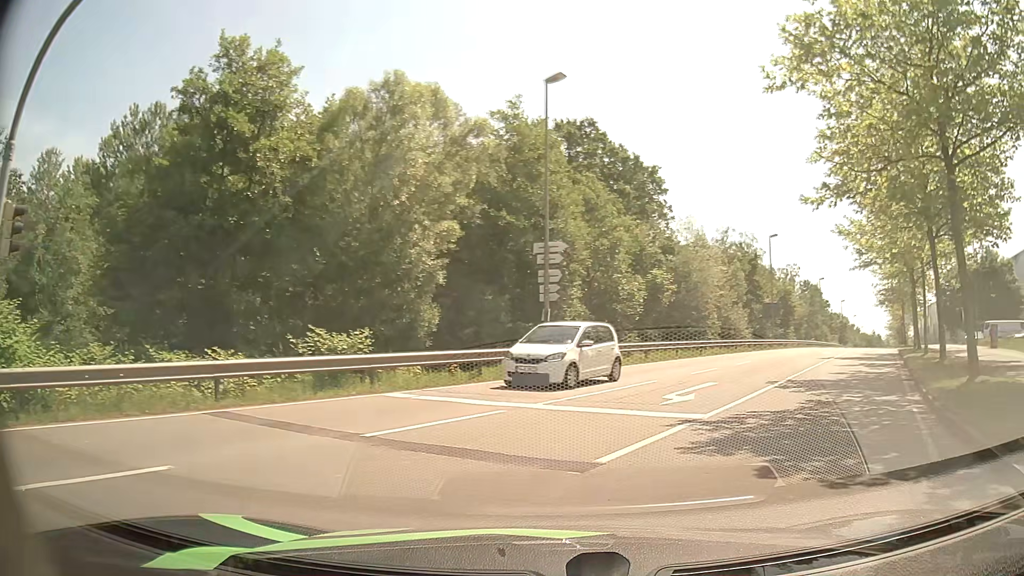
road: secondary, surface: asphalt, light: Day
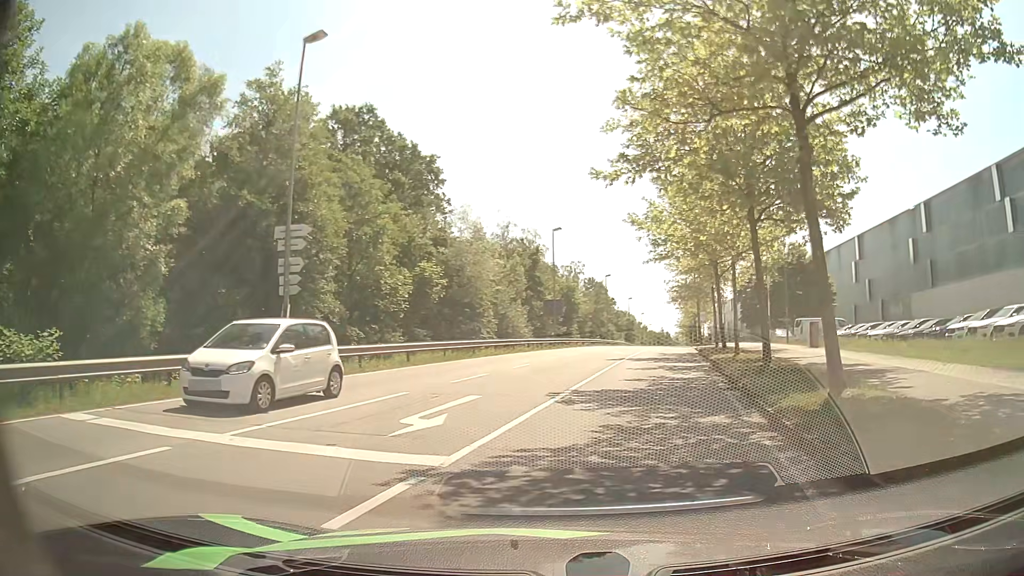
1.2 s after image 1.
(+0.6, +3.5) m; +17°
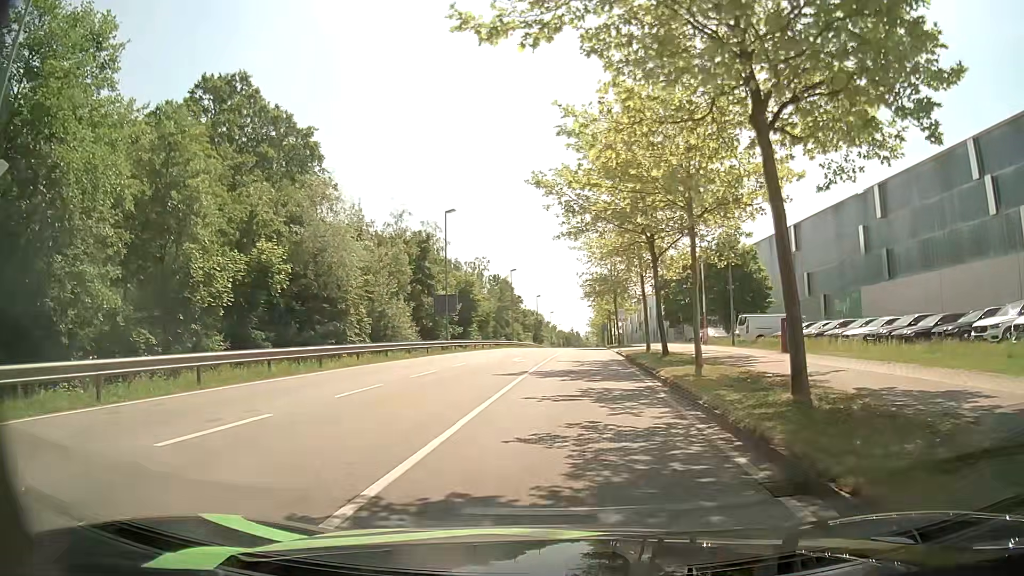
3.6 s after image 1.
(+1.1, +9.3) m; +9°
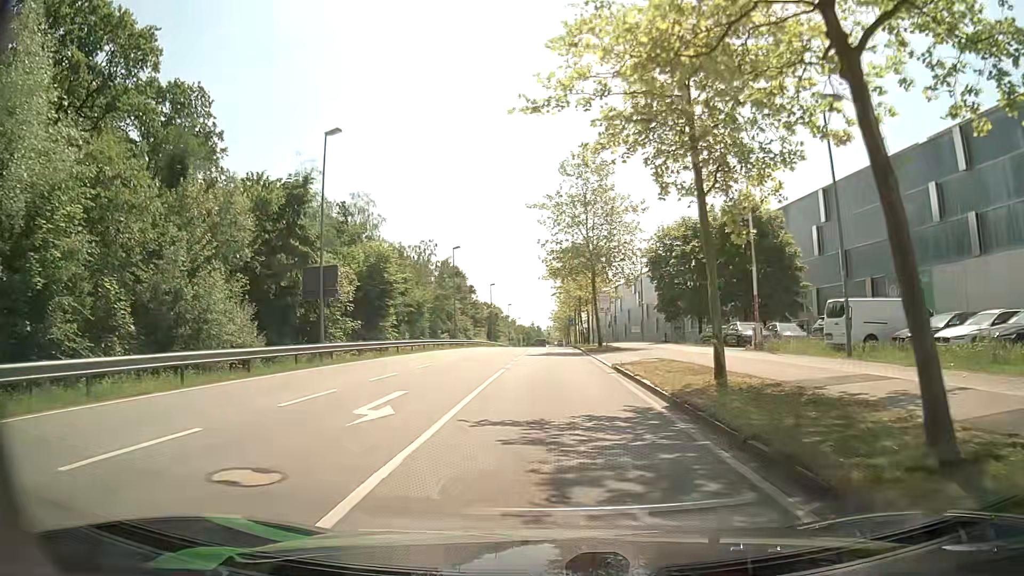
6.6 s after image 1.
(+0.5, +20.1) m; +3°
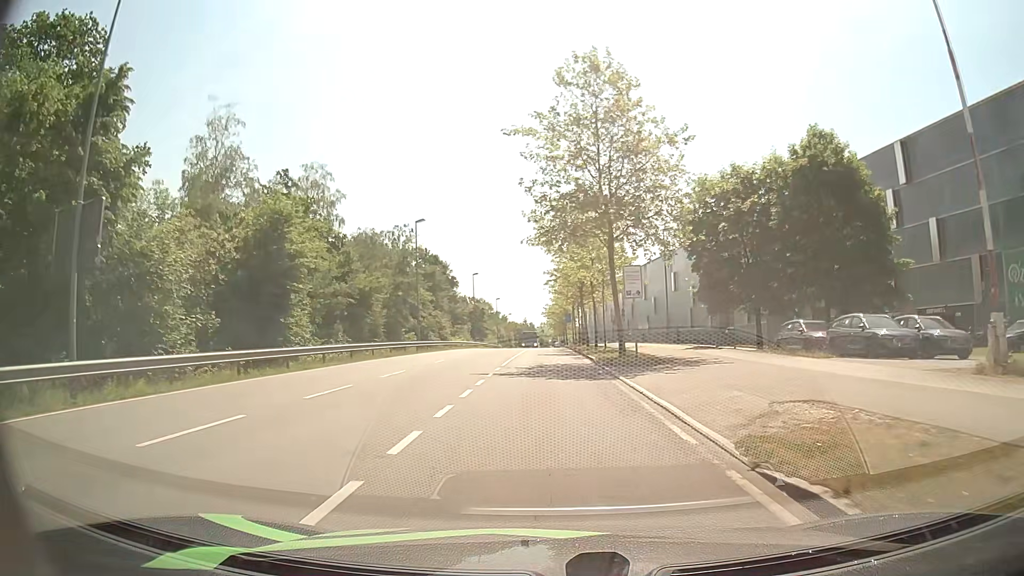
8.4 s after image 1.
(+0.1, +16.5) m; +1°
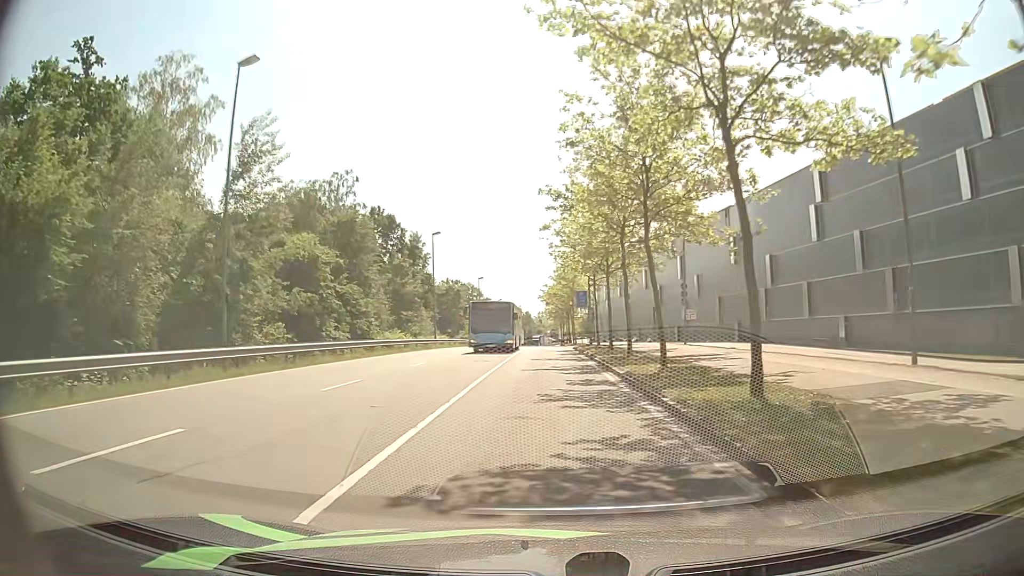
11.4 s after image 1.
(-0.6, +32.5) m; -1°
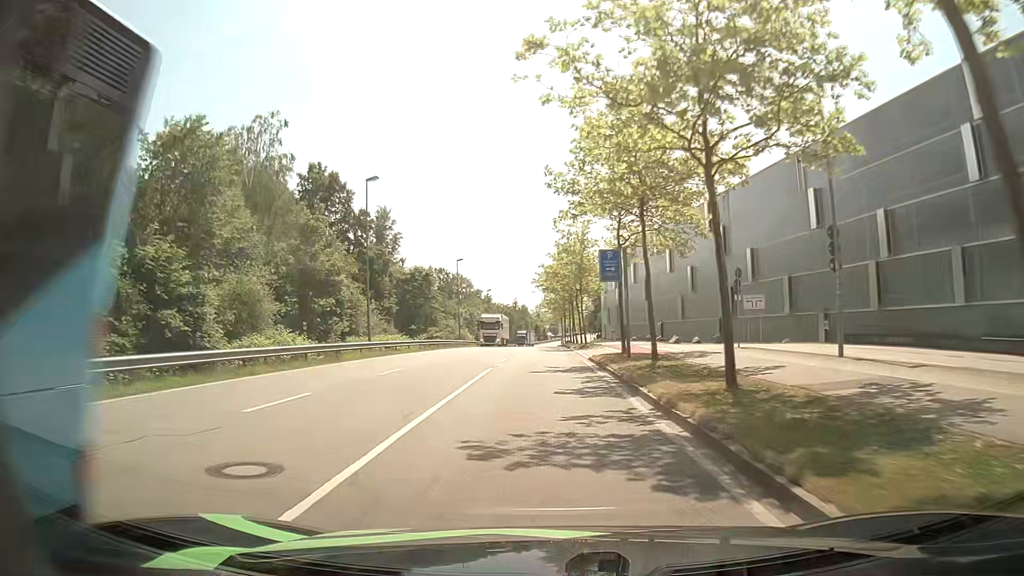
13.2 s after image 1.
(0.0, +21.8) m; 0°
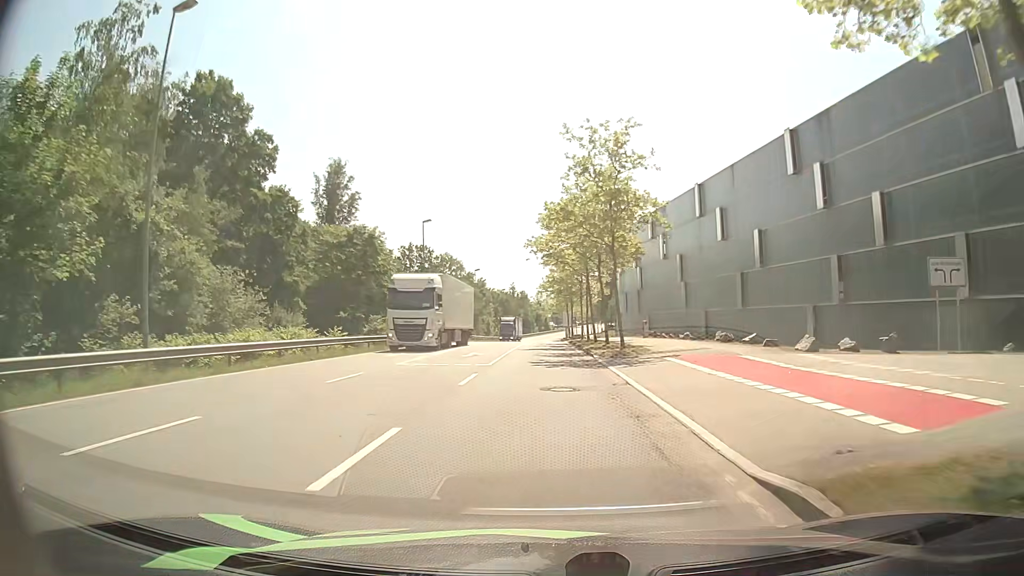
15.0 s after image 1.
(0.0, +22.7) m; 0°
